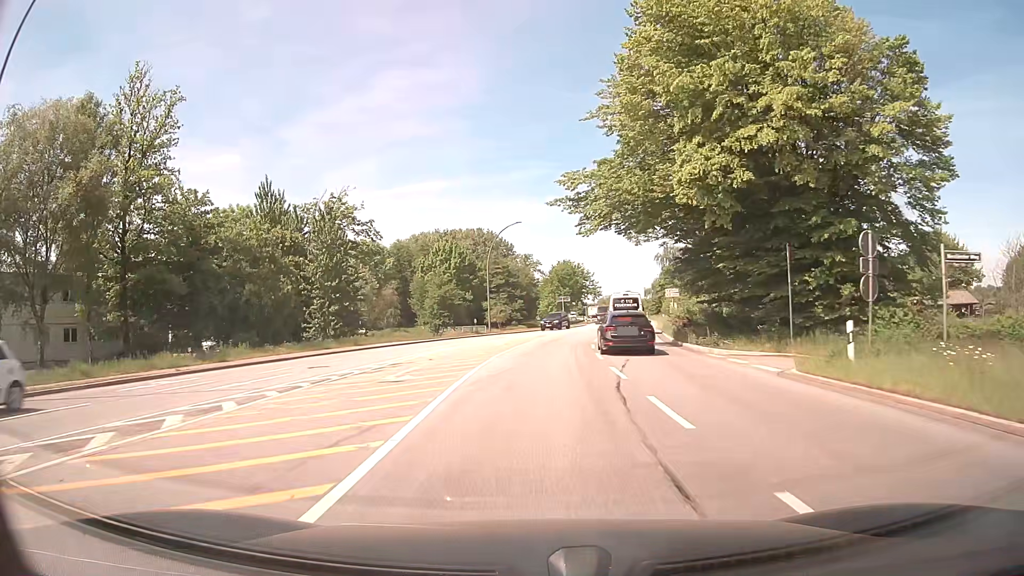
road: secondary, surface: asphalt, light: Day
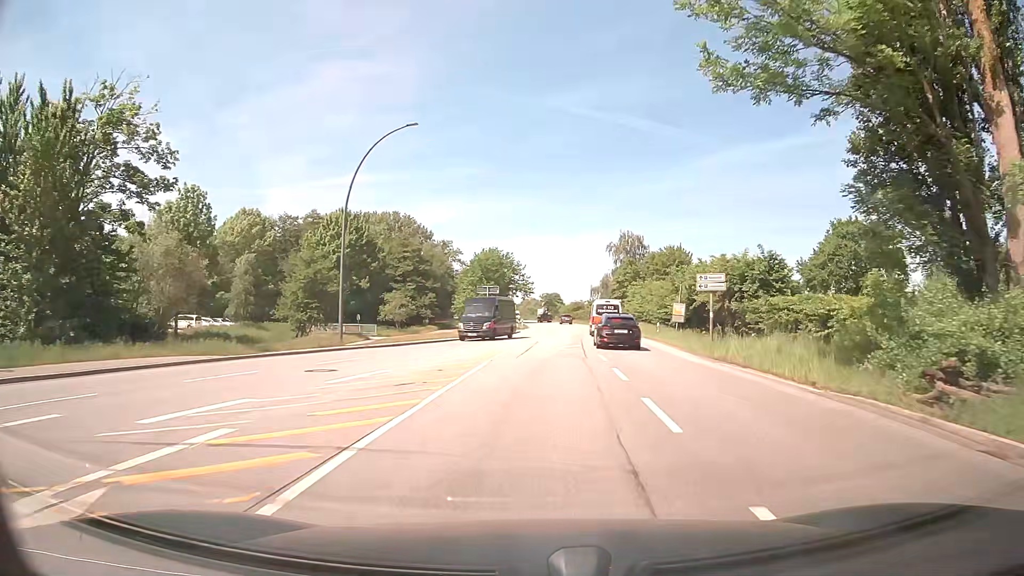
(+0.8, +30.5) m; +6°
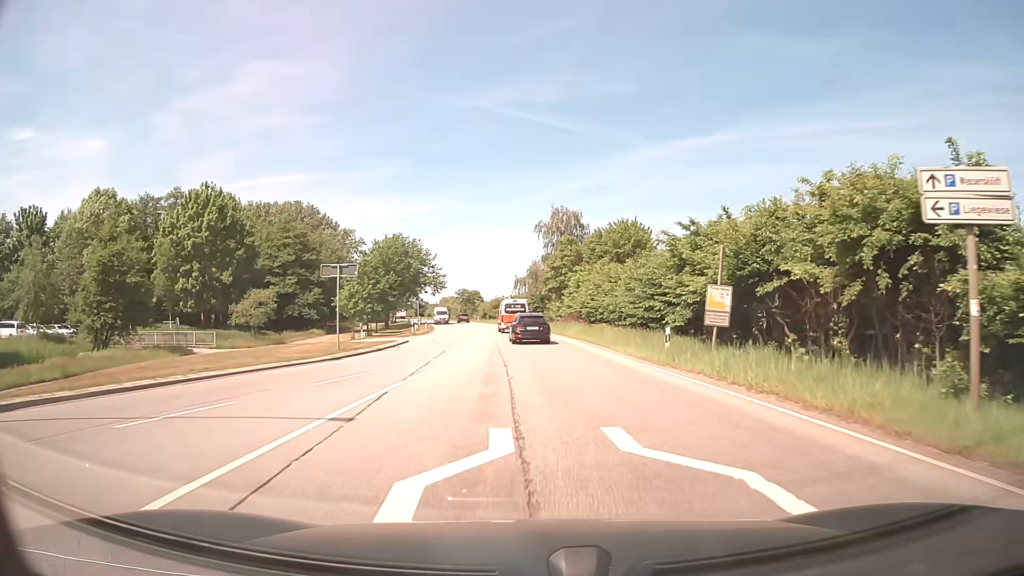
(+1.4, +22.7) m; +7°
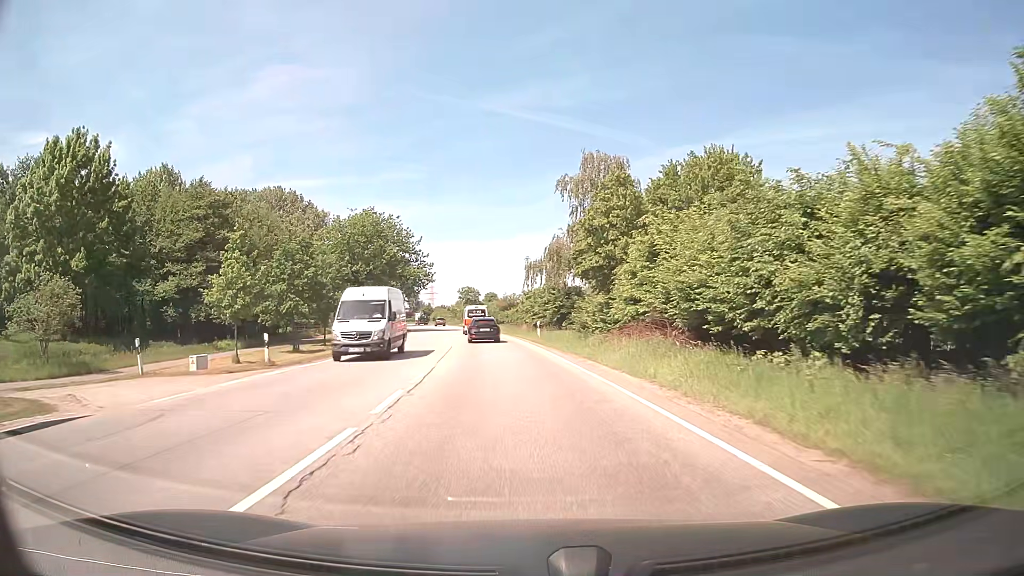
(+0.4, +30.5) m; -1°
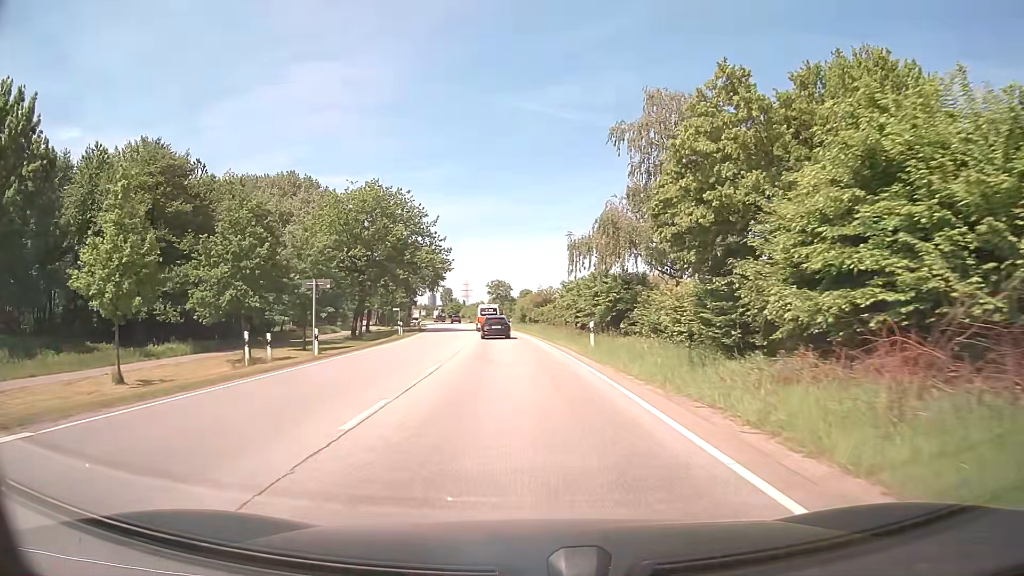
(-0.4, +15.3) m; -3°
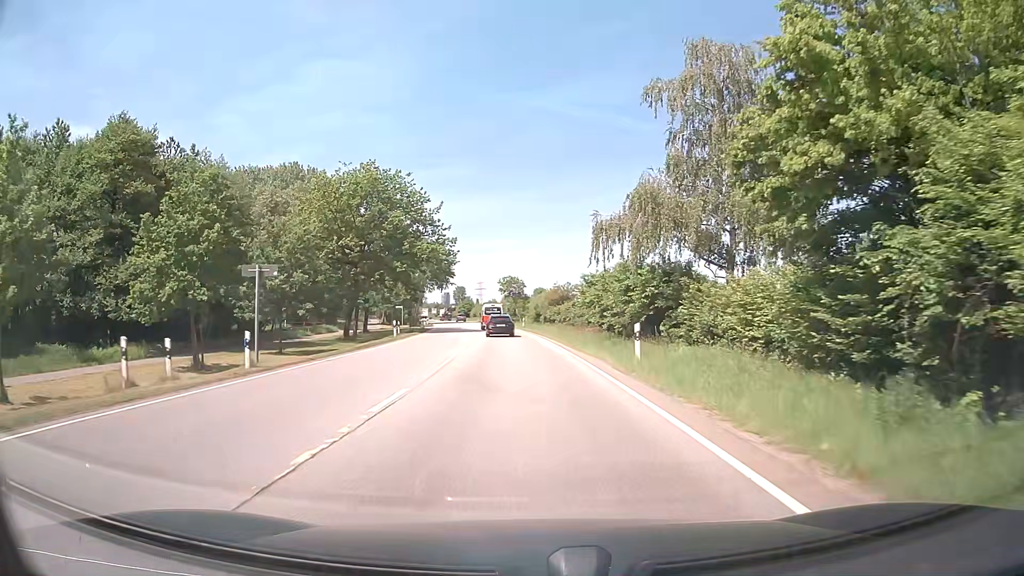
(-0.1, +7.6) m; -2°
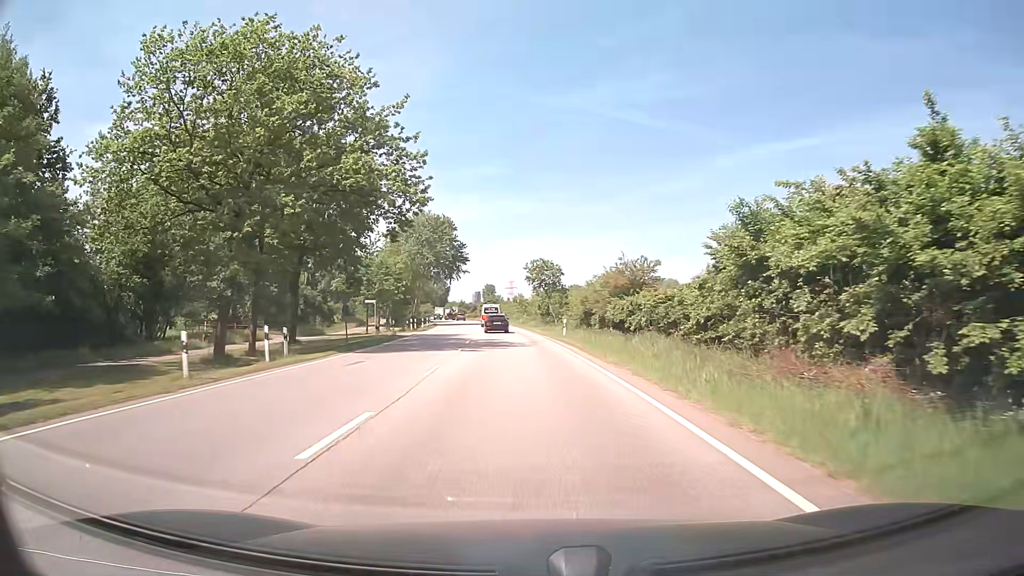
(-0.7, +30.6) m; -2°
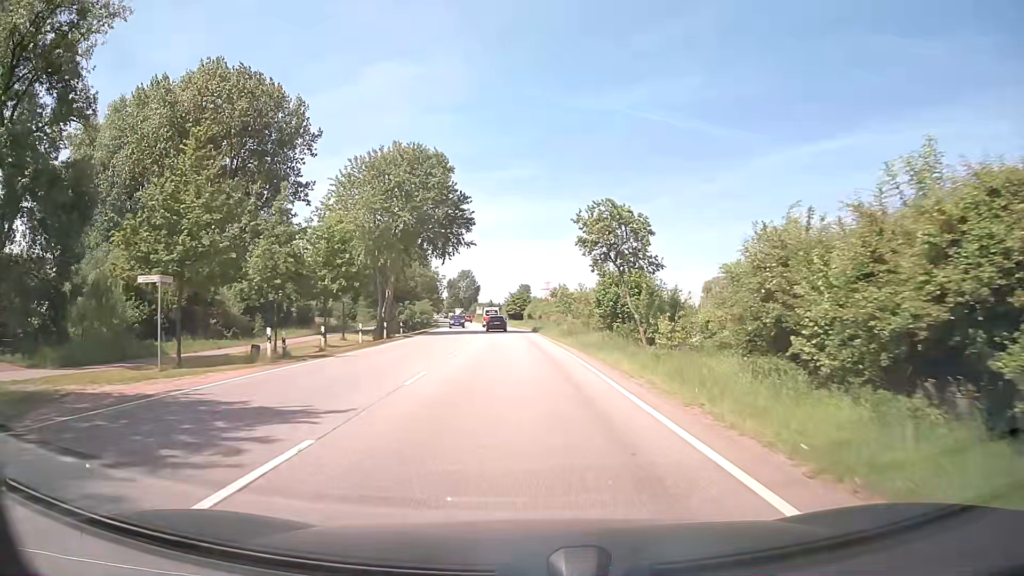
(-1.1, +38.3) m; -3°
